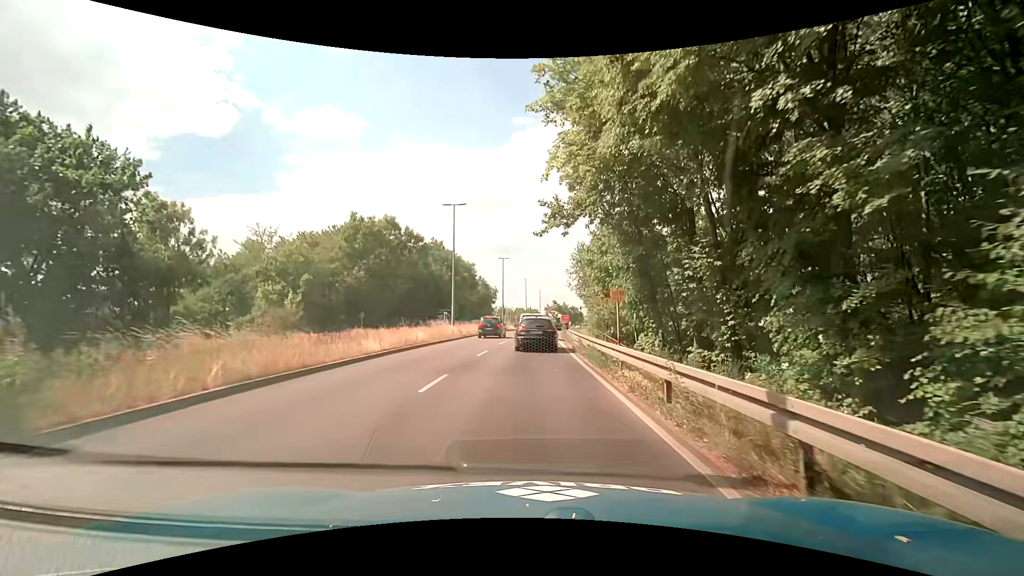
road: primary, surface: asphalt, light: Day
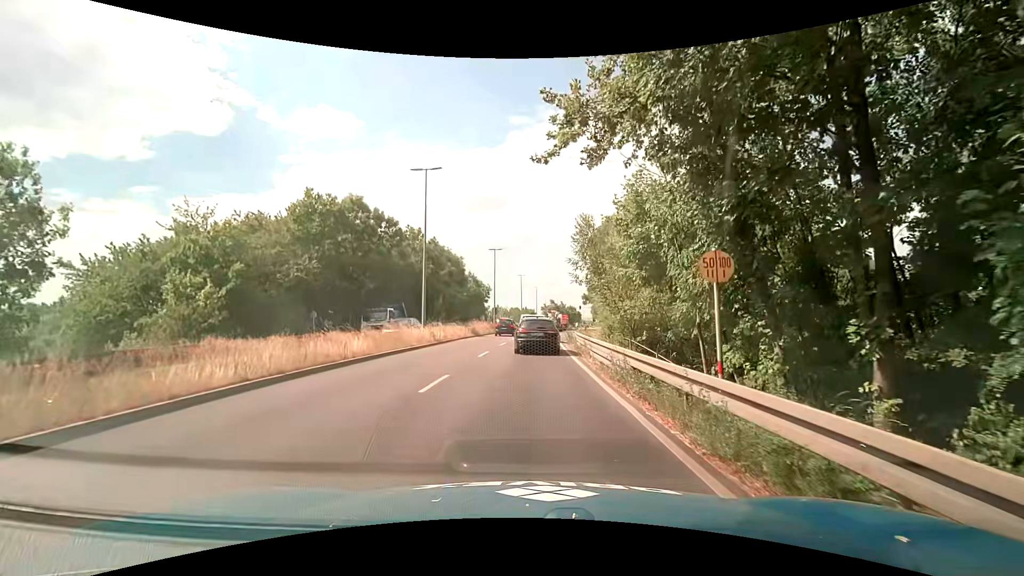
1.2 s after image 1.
(+0.1, +9.1) m; +1°
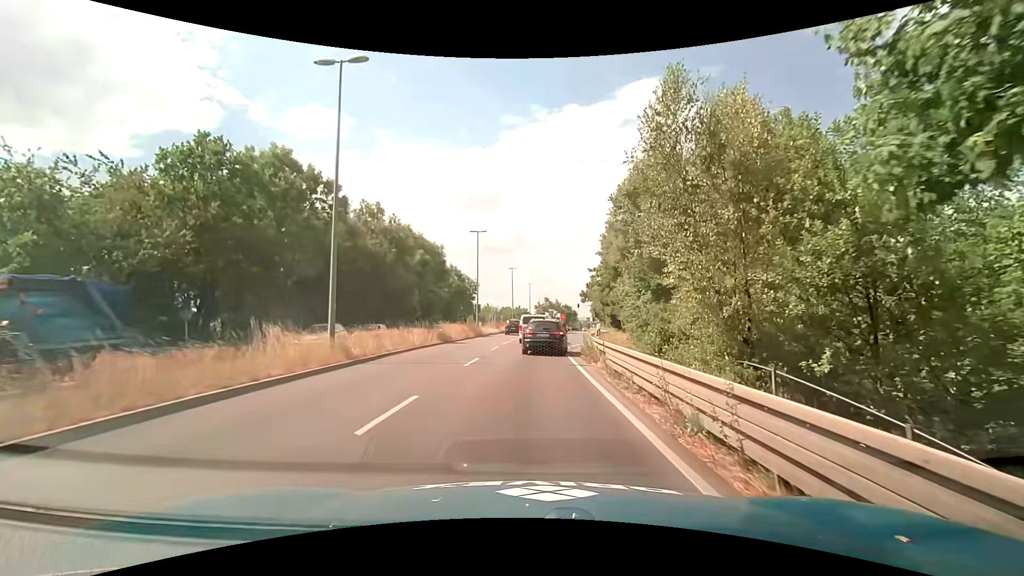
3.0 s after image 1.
(+0.1, +12.5) m; +1°
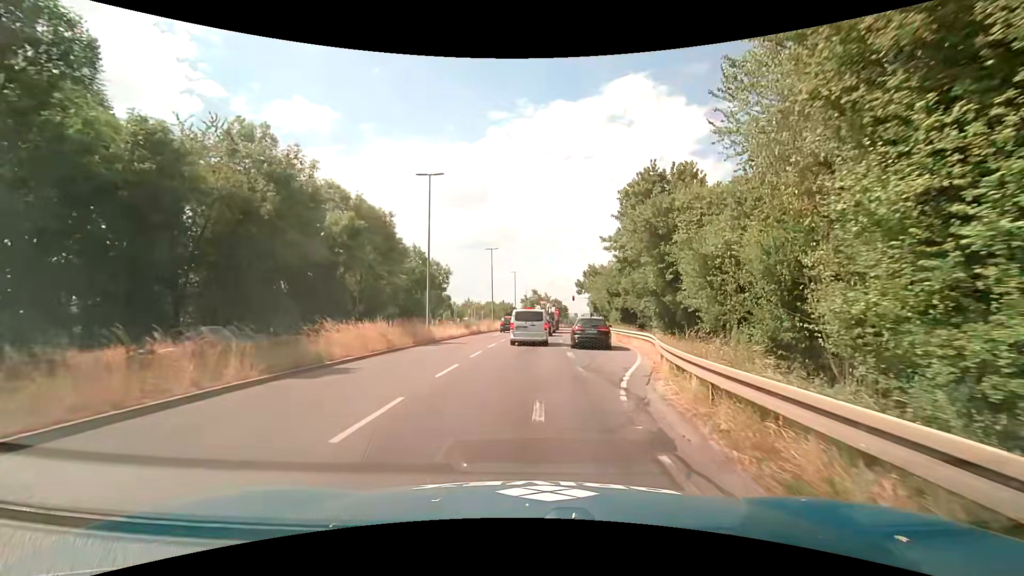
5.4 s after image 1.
(+0.3, +19.0) m; +2°
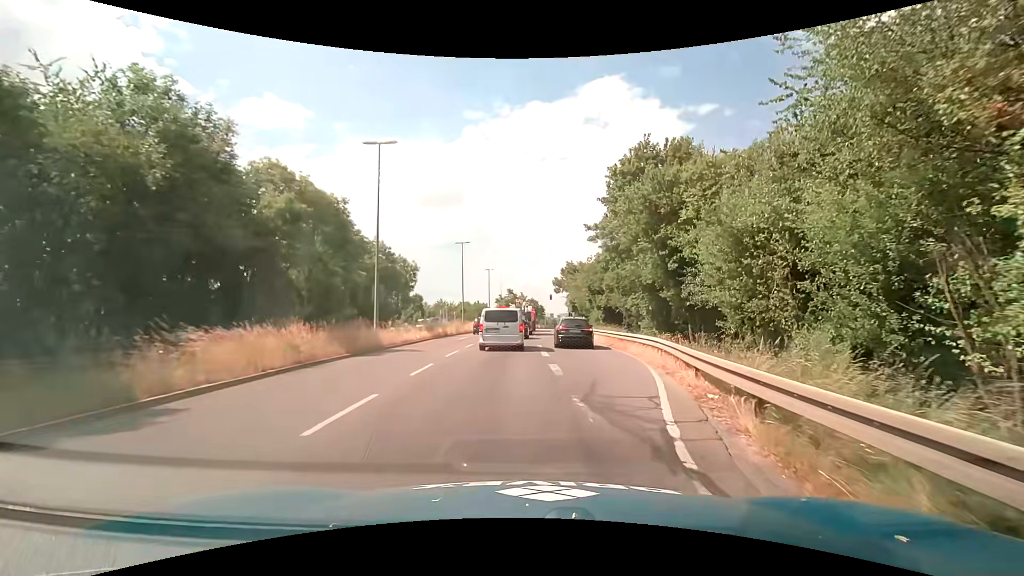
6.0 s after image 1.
(+0.1, +5.6) m; +3°
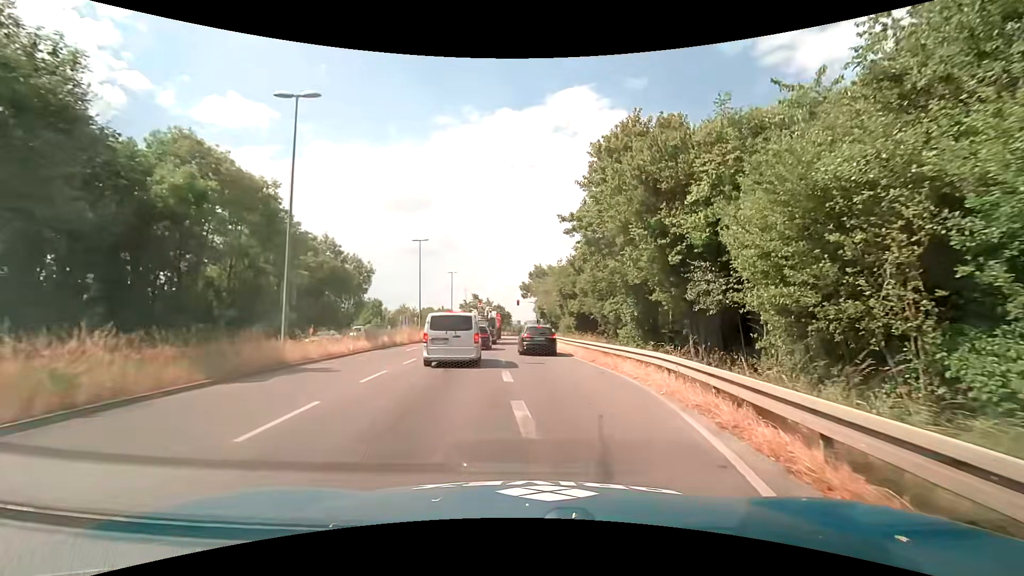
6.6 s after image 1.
(+0.1, +5.8) m; +4°
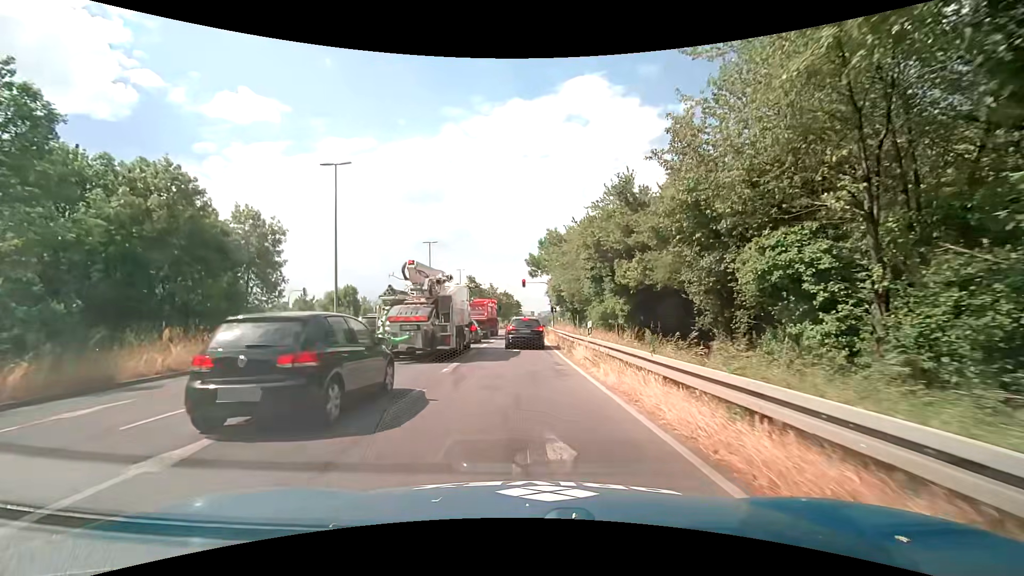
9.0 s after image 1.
(+0.4, +23.8) m; -1°
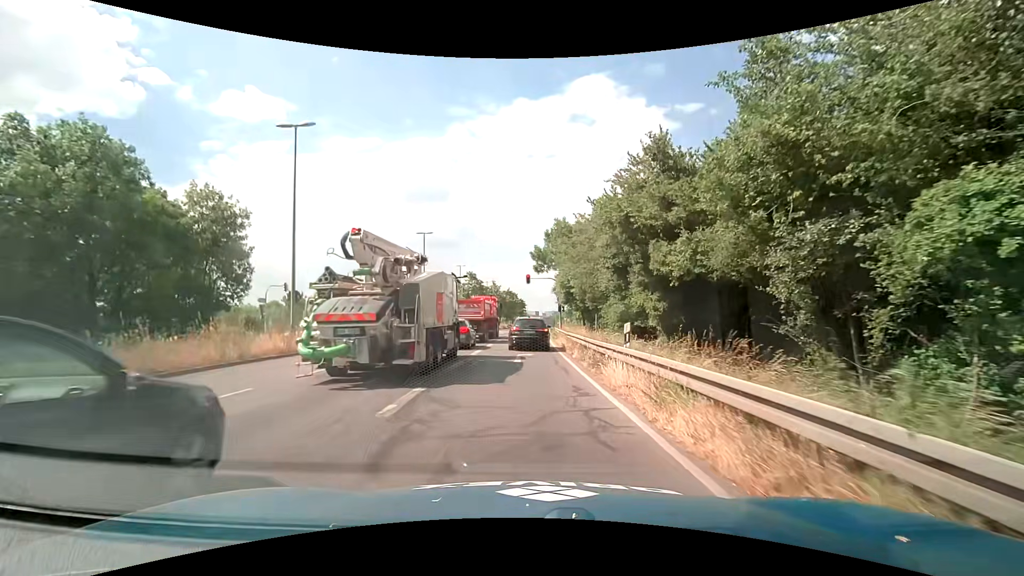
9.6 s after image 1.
(-0.1, +5.6) m; -2°
(0, +10) (0, +20) (0, +30) (0, +40) (+1, +50) (+1, +60) (+2, +70) (+2, +80) (+5, +90) (+10, +98) m
